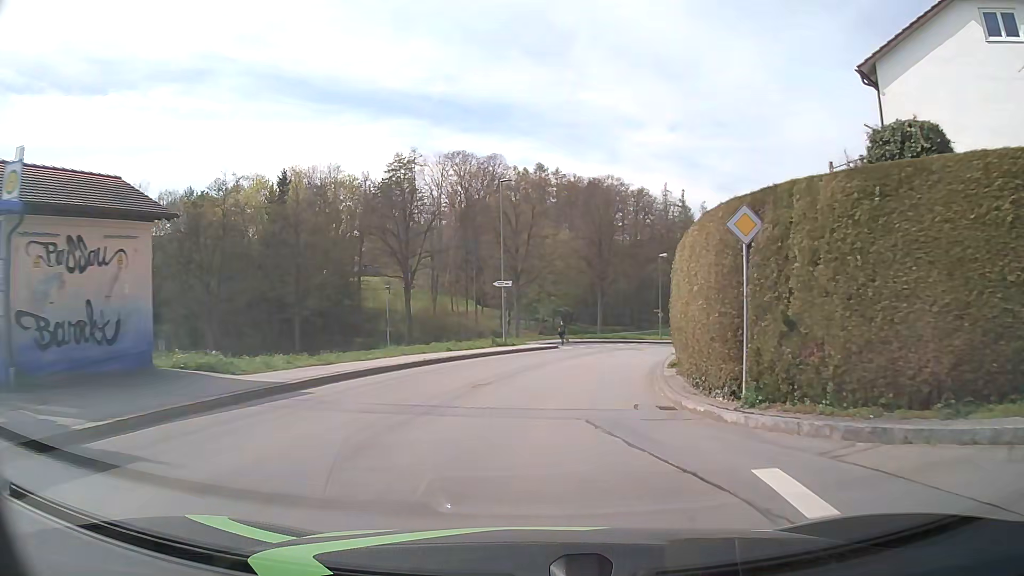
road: unclassified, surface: asphalt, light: Day
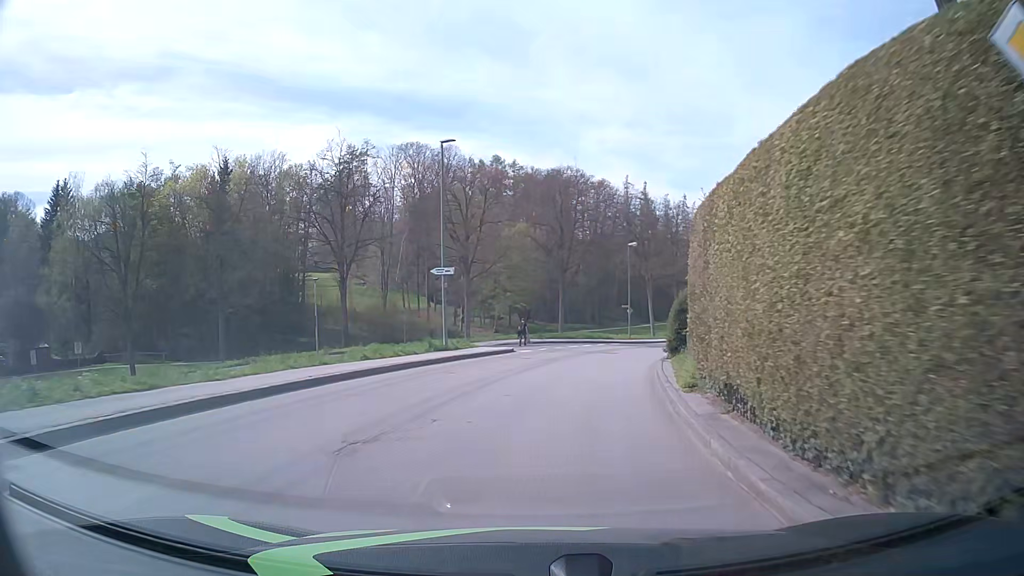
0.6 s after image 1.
(+0.3, +6.8) m; +4°
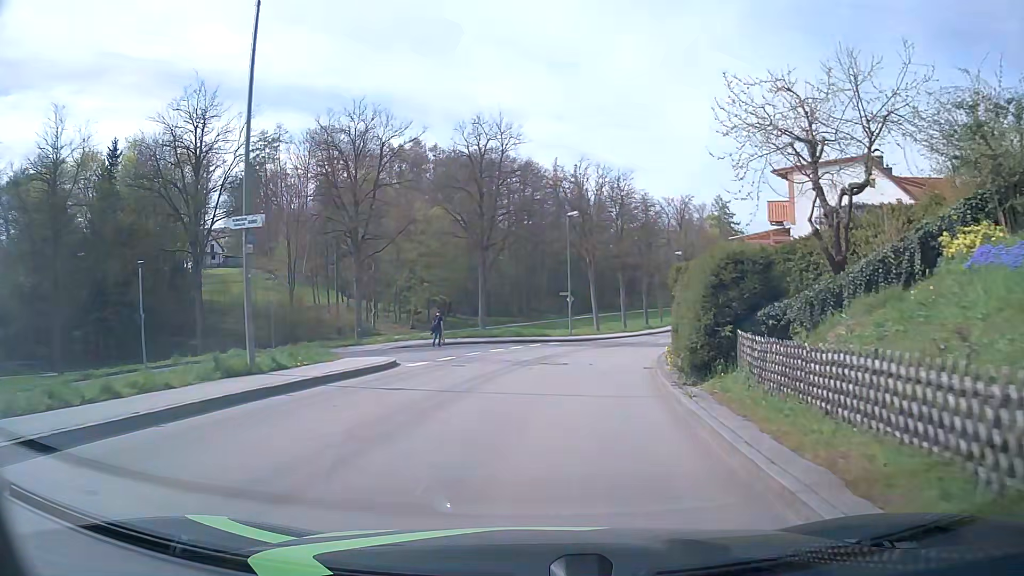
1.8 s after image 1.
(+0.7, +12.1) m; +6°
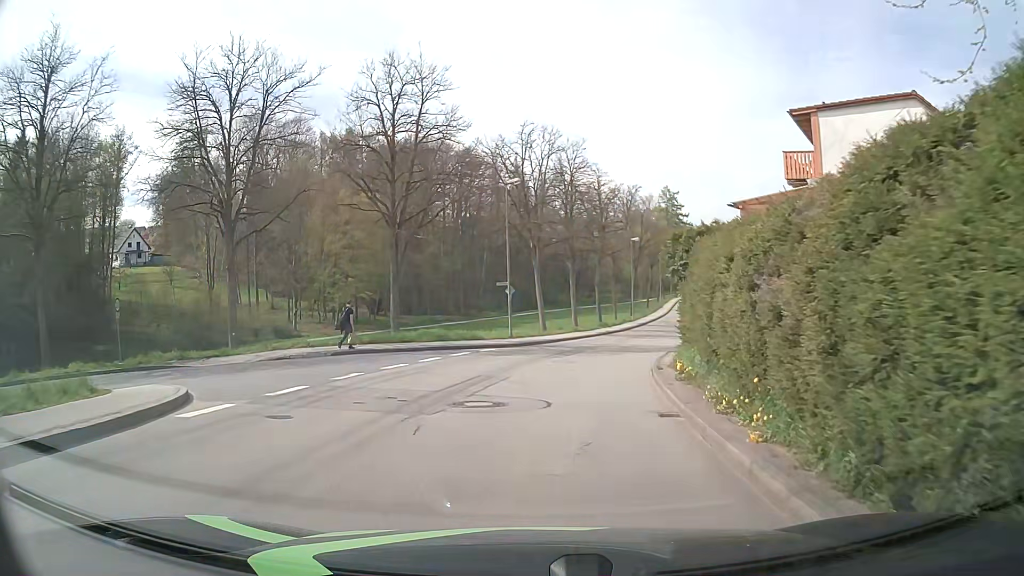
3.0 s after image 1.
(+0.4, +9.4) m; +4°
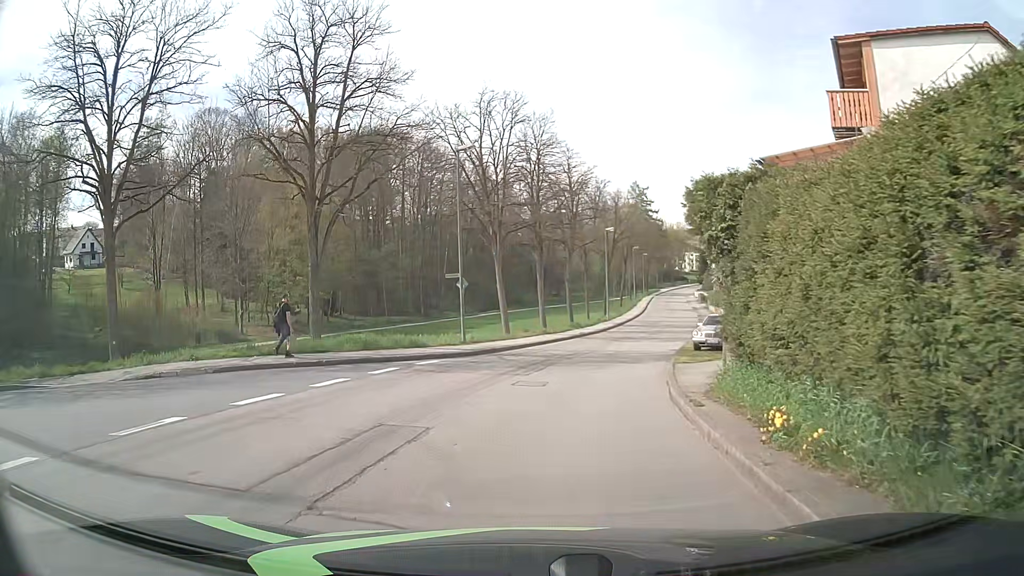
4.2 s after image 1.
(+0.2, +6.7) m; +5°
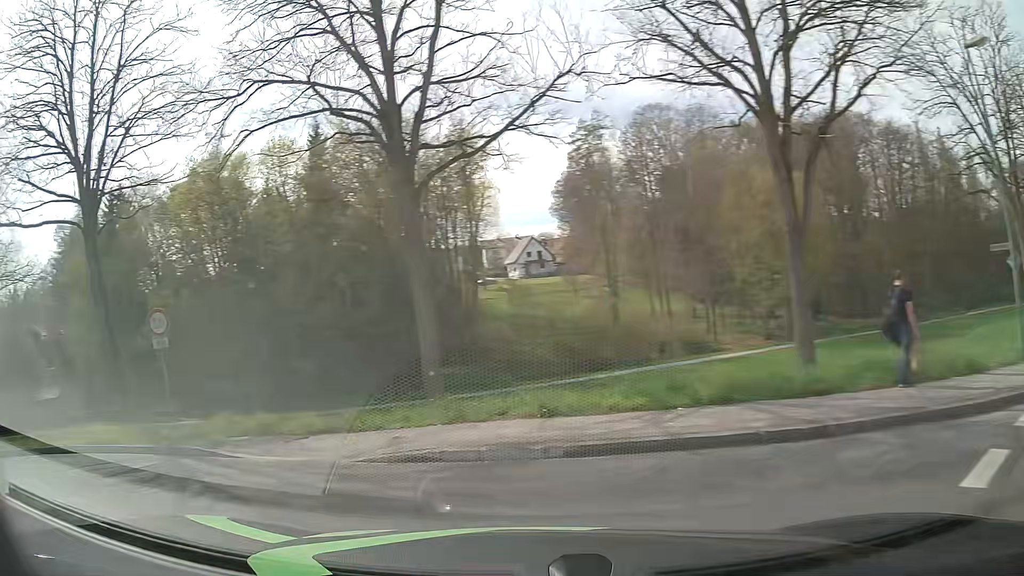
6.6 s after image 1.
(-2.8, +10.5) m; -46°
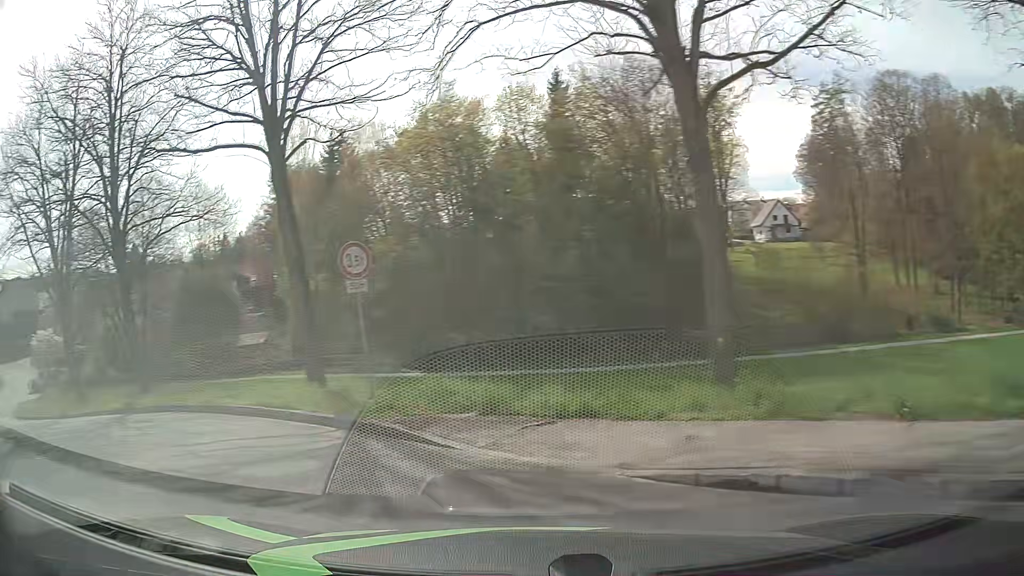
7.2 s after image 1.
(-0.6, +3.2) m; -18°
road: residential
